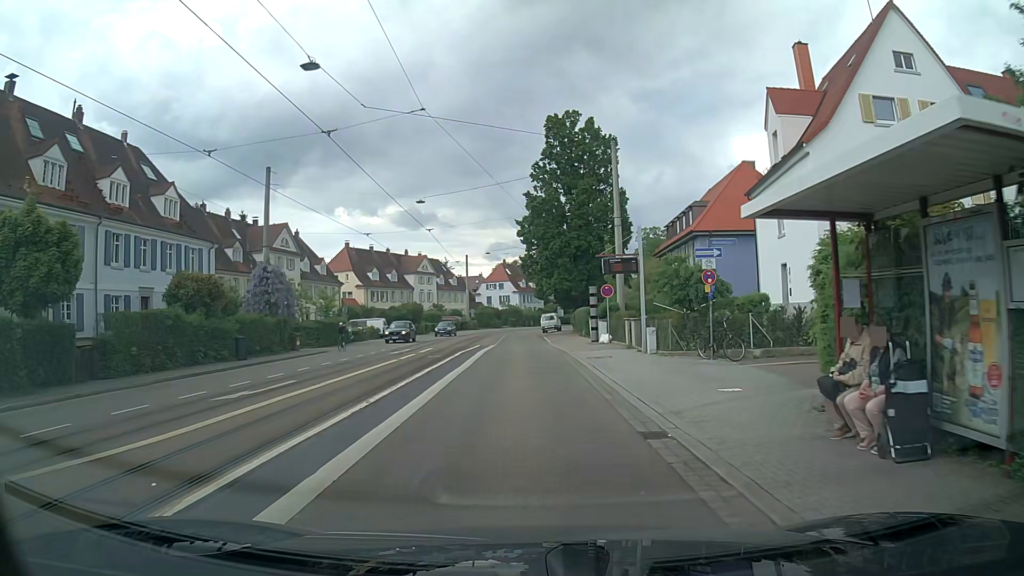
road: tertiary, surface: asphalt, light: Day
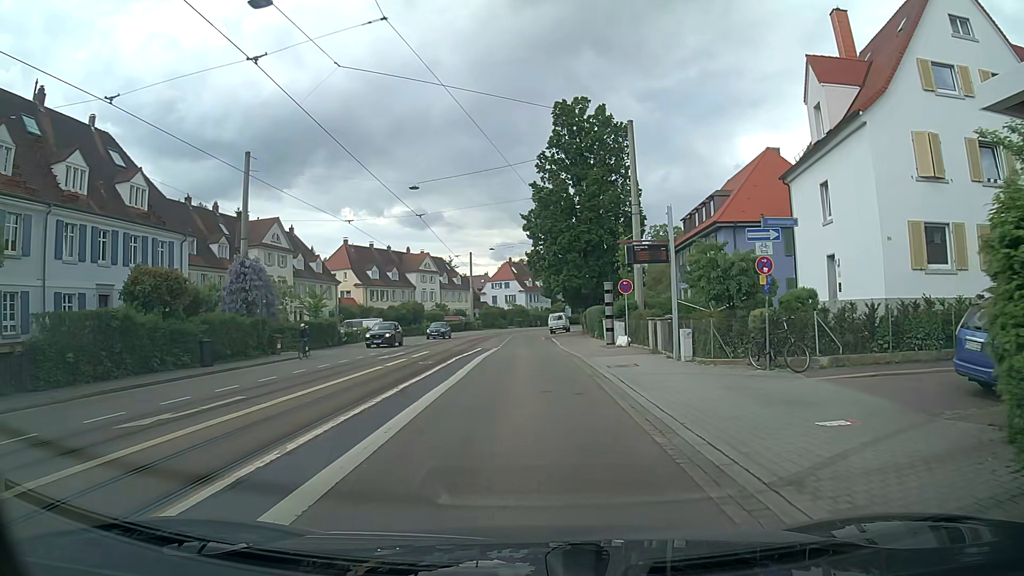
(-0.1, +4.3) m; -1°
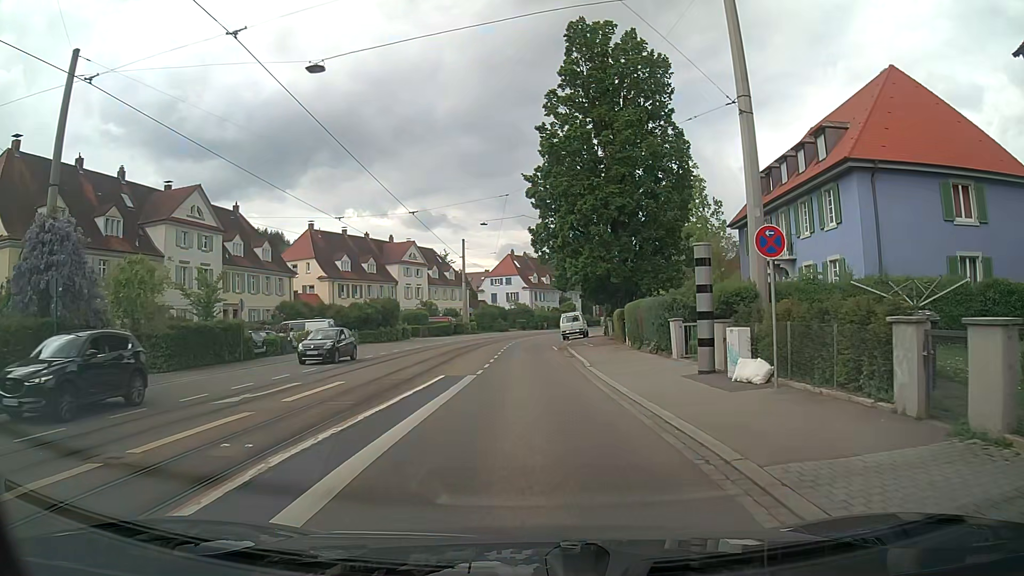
(-0.2, +17.3) m; -1°
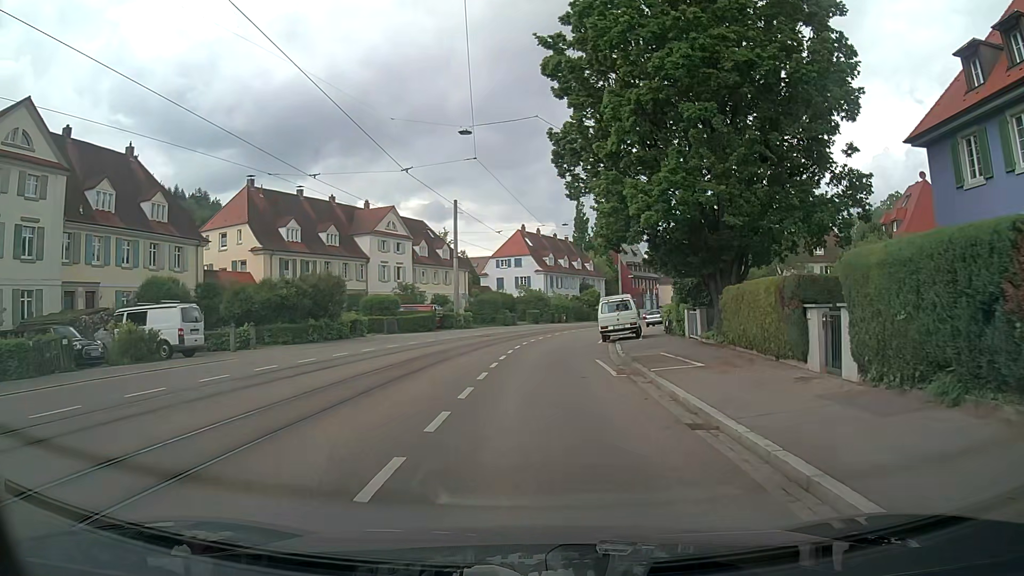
(0.0, +21.1) m; +1°
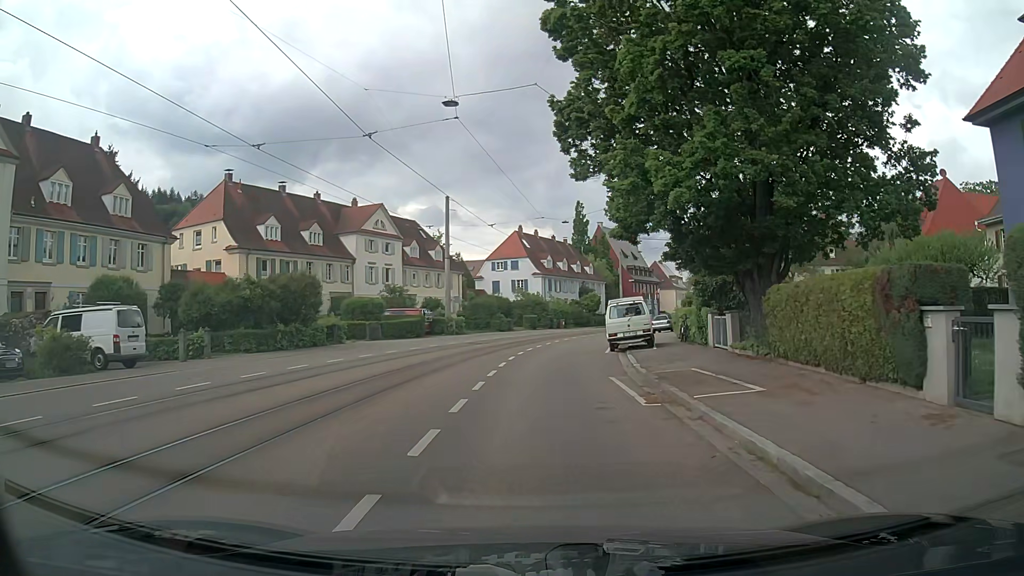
(-0.1, +4.2) m; -2°
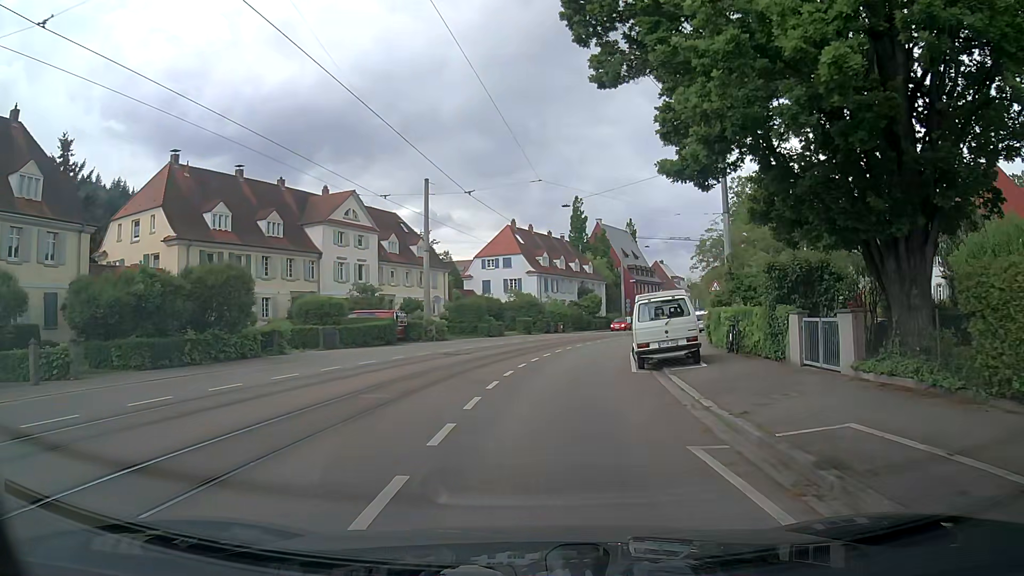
(+0.2, +8.3) m; +2°
